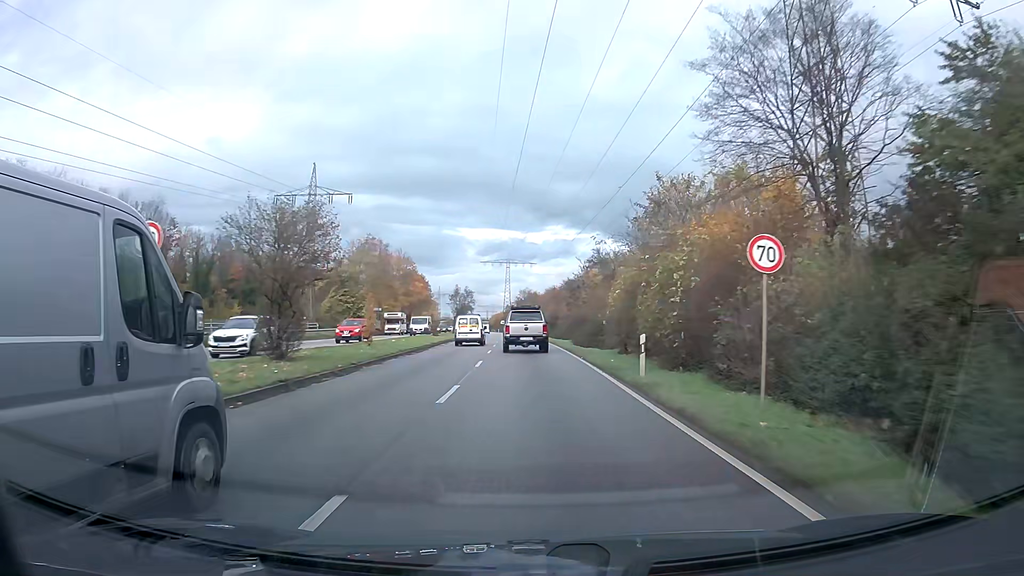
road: primary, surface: asphalt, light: Day
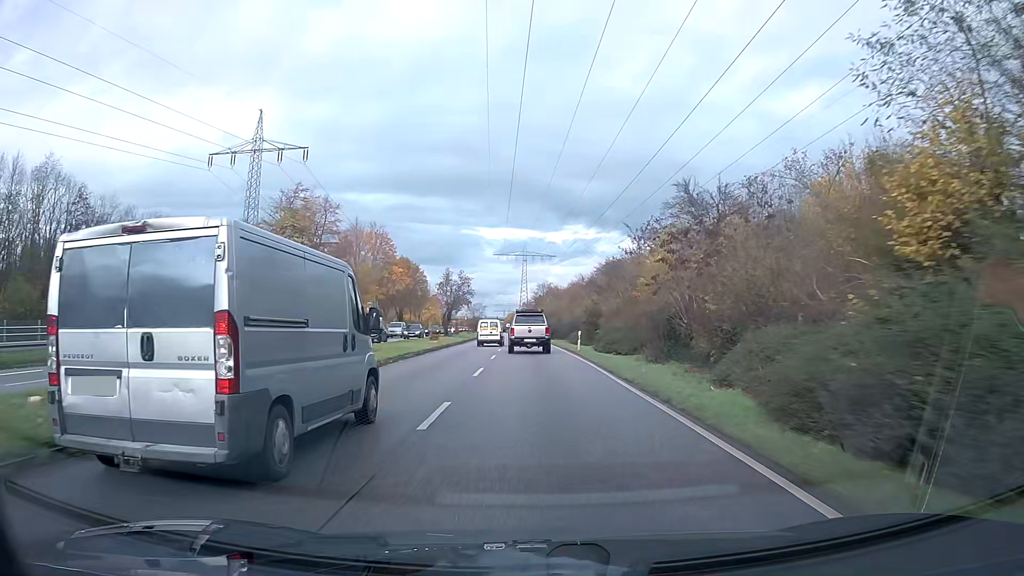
(-0.4, +29.7) m; -1°
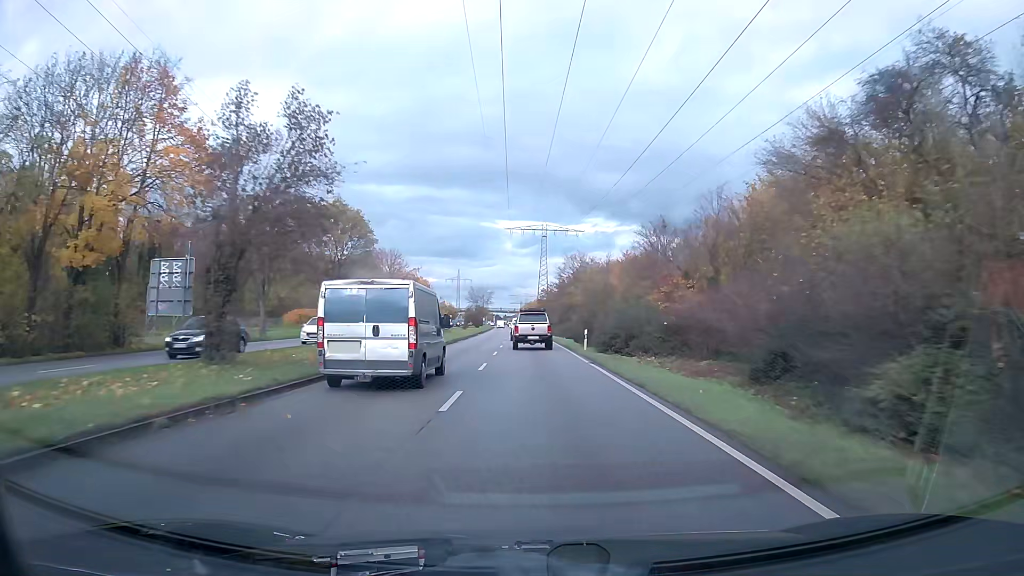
(-0.8, +52.5) m; -2°
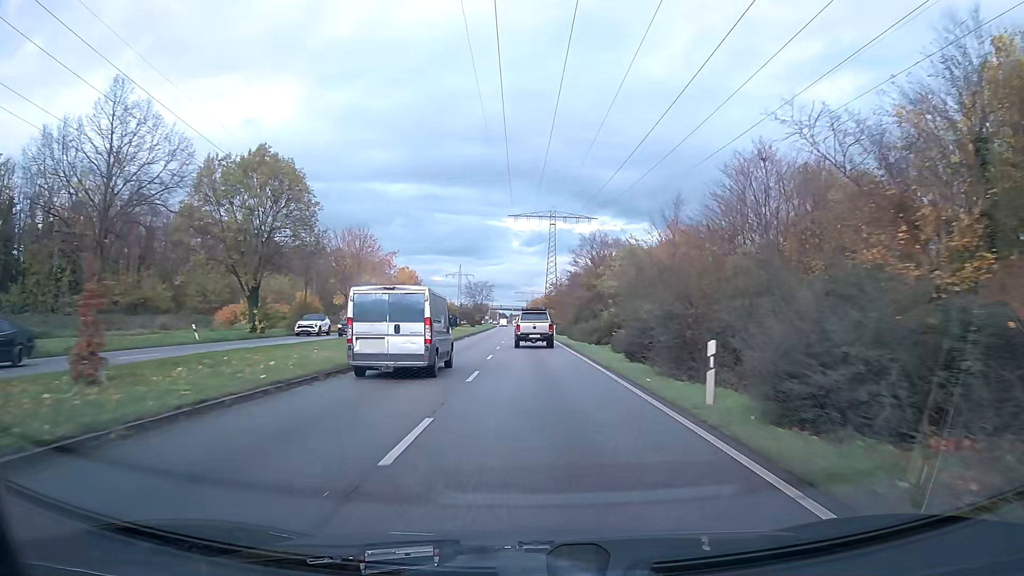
(-0.1, +22.0) m; 0°
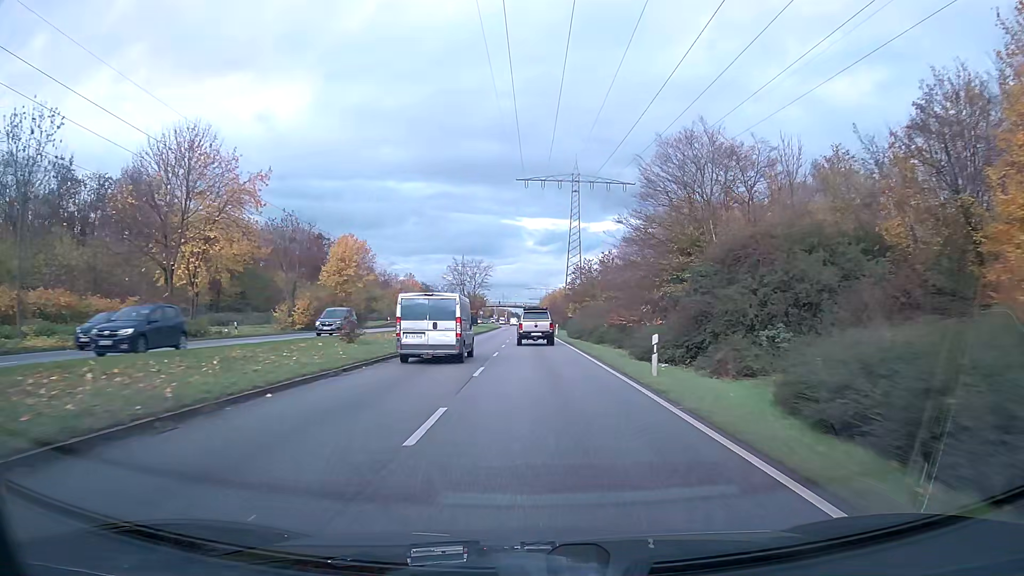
(-0.5, +44.0) m; -1°
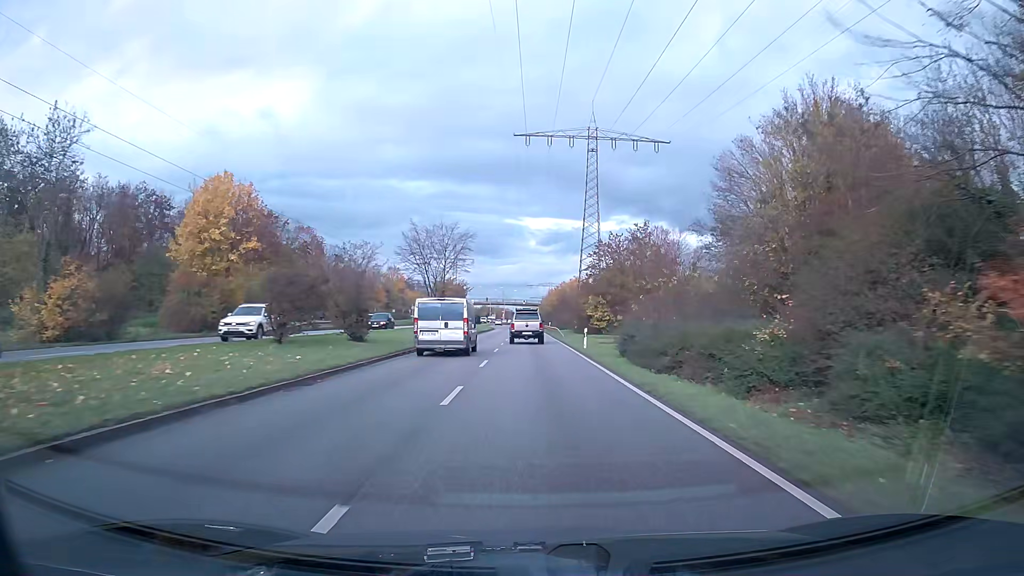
(0.0, +32.2) m; 0°
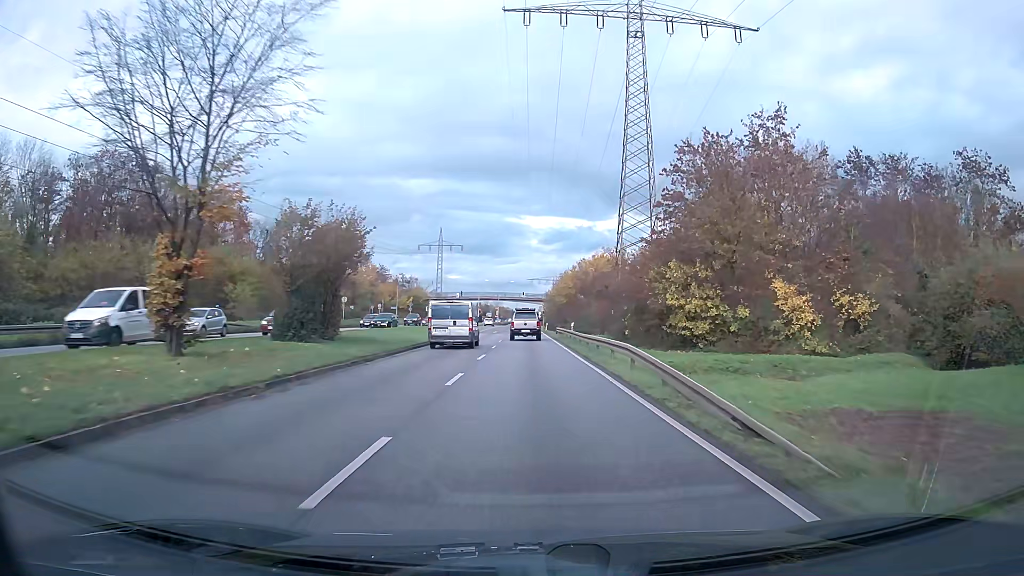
(0.0, +41.9) m; 0°
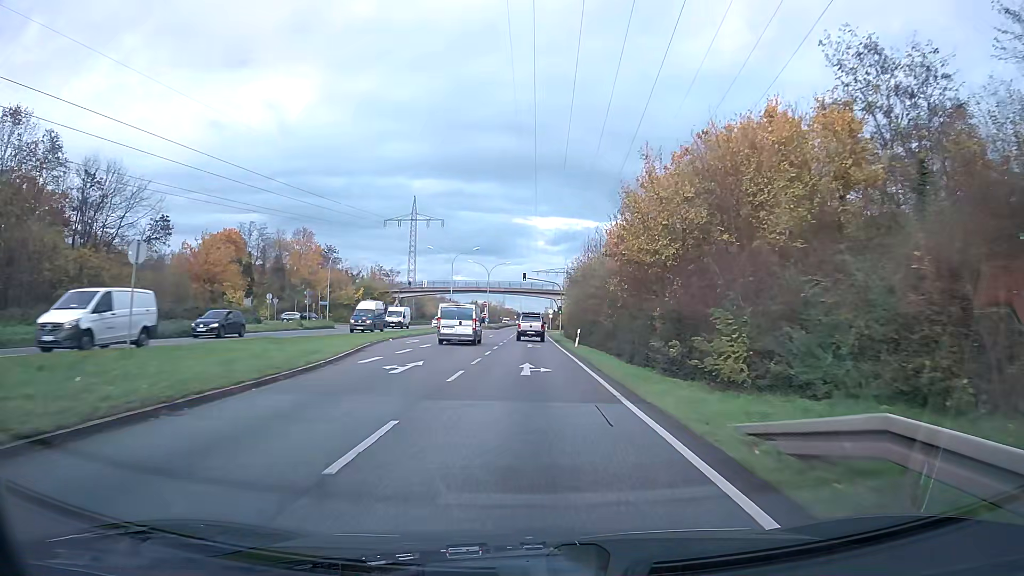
(-0.2, +52.5) m; -1°
